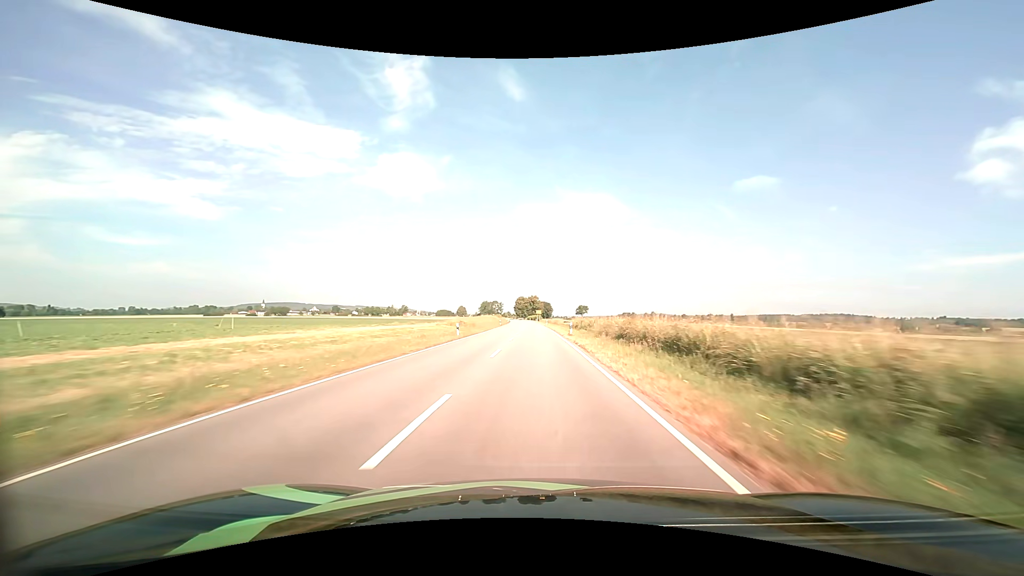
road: tertiary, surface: asphalt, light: Day
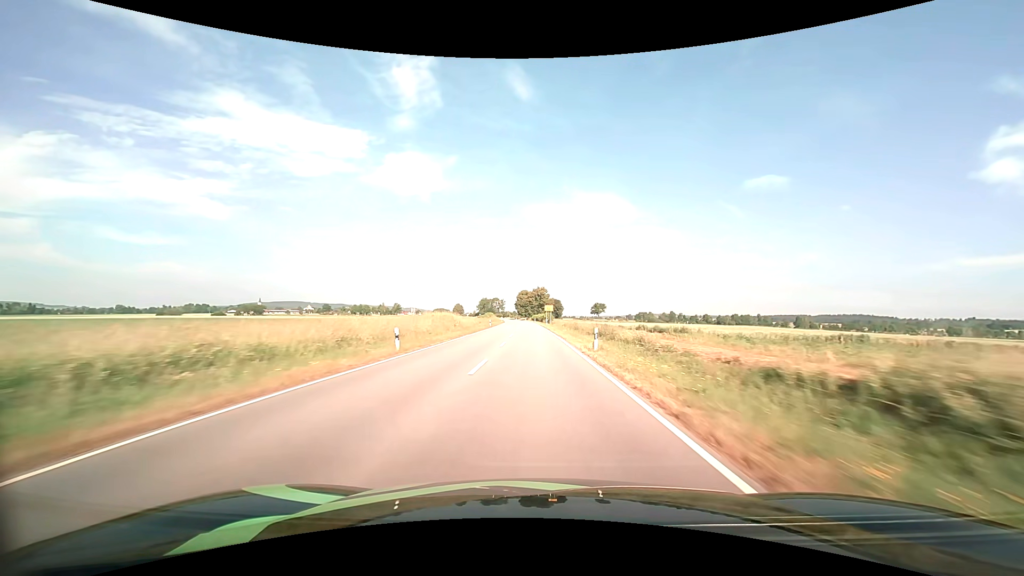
(-0.5, +65.0) m; -1°
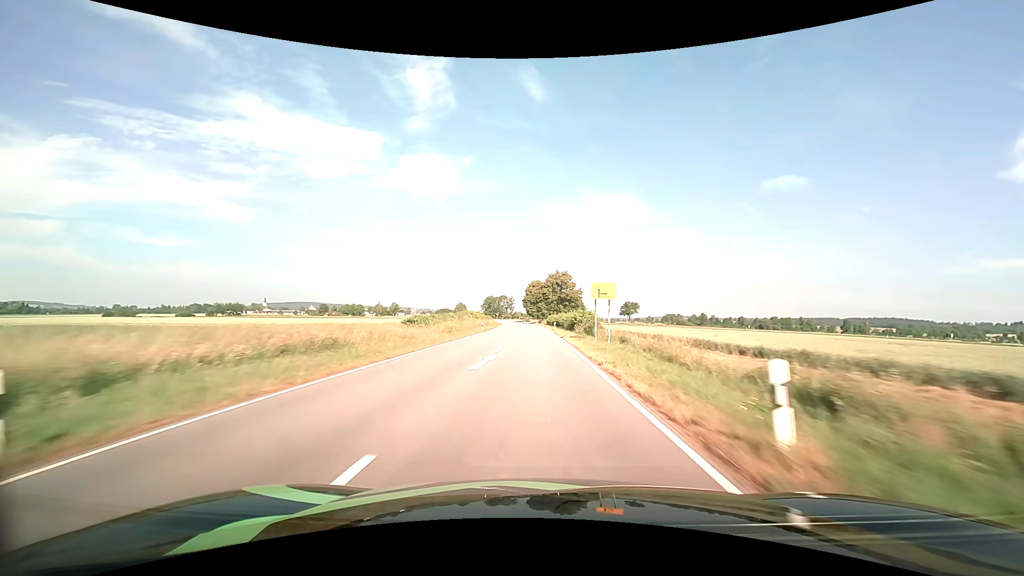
(-1.0, +64.6) m; -2°
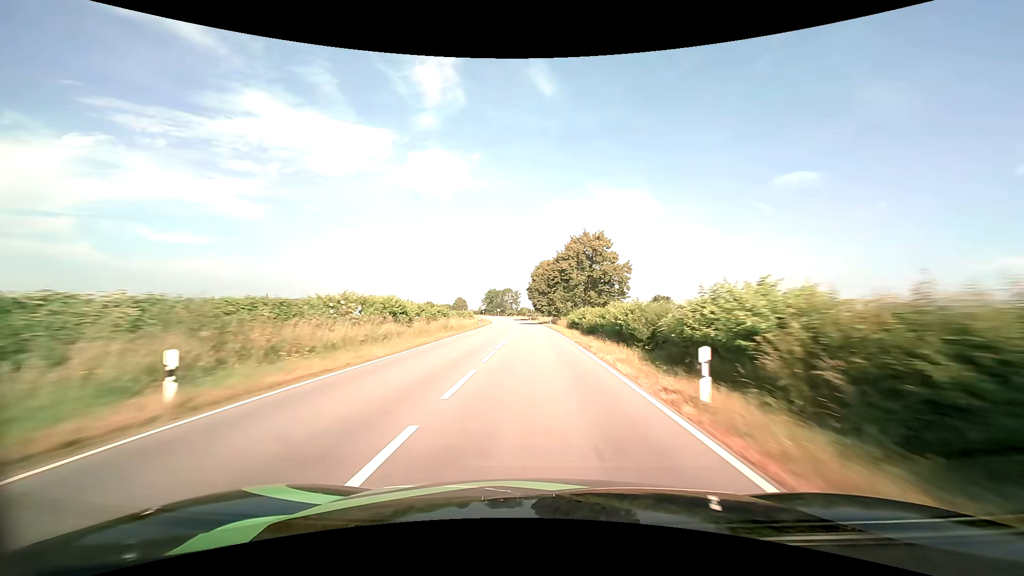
(-0.4, +47.6) m; -1°
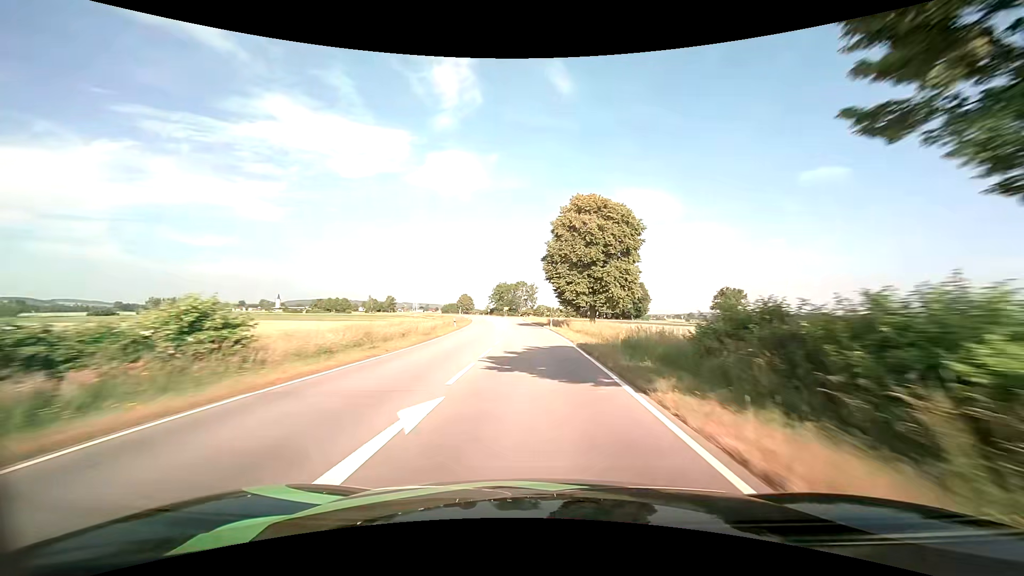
(-0.9, +58.2) m; -2°
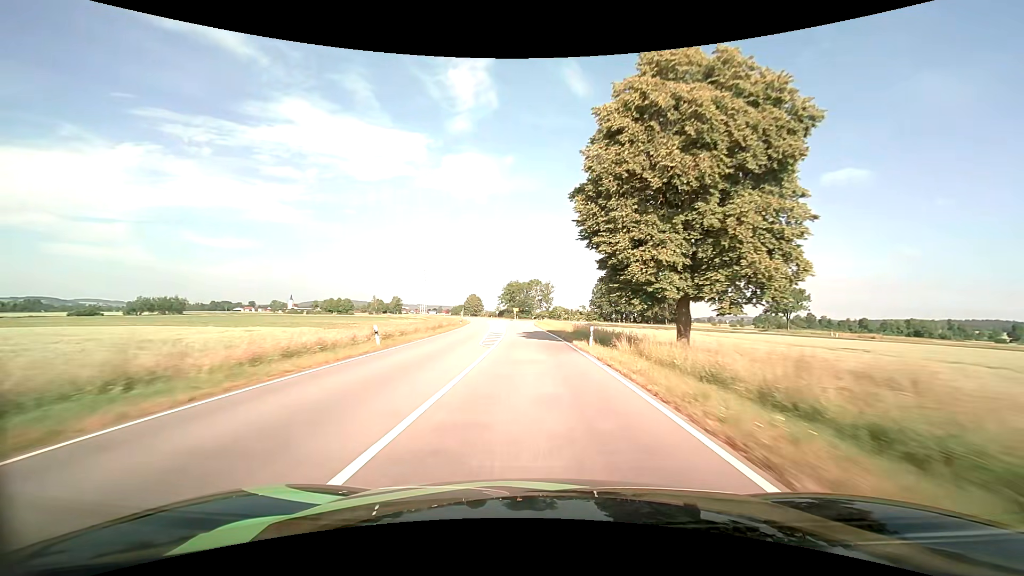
(-0.4, +26.7) m; -2°
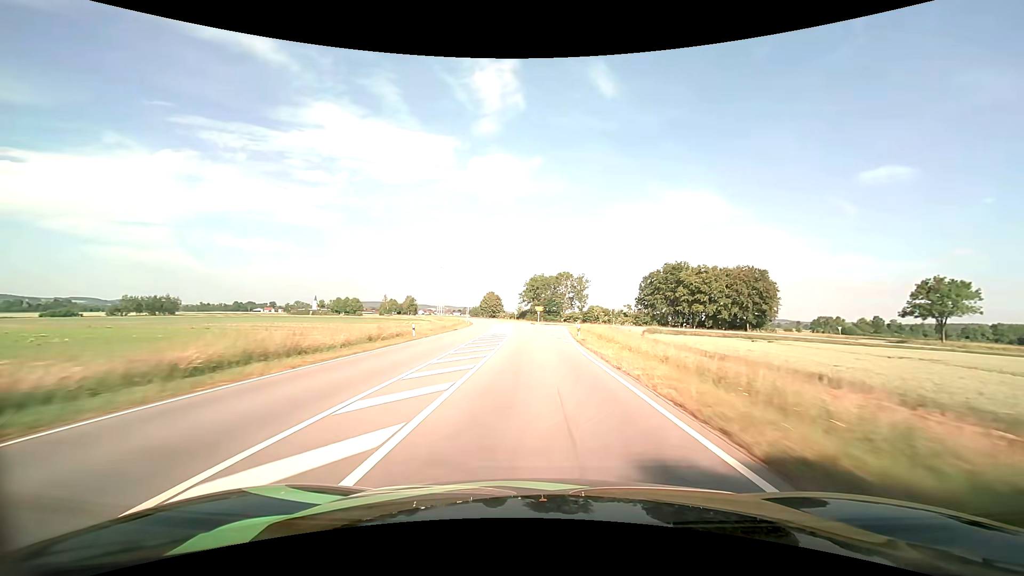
(-1.0, +39.0) m; -3°
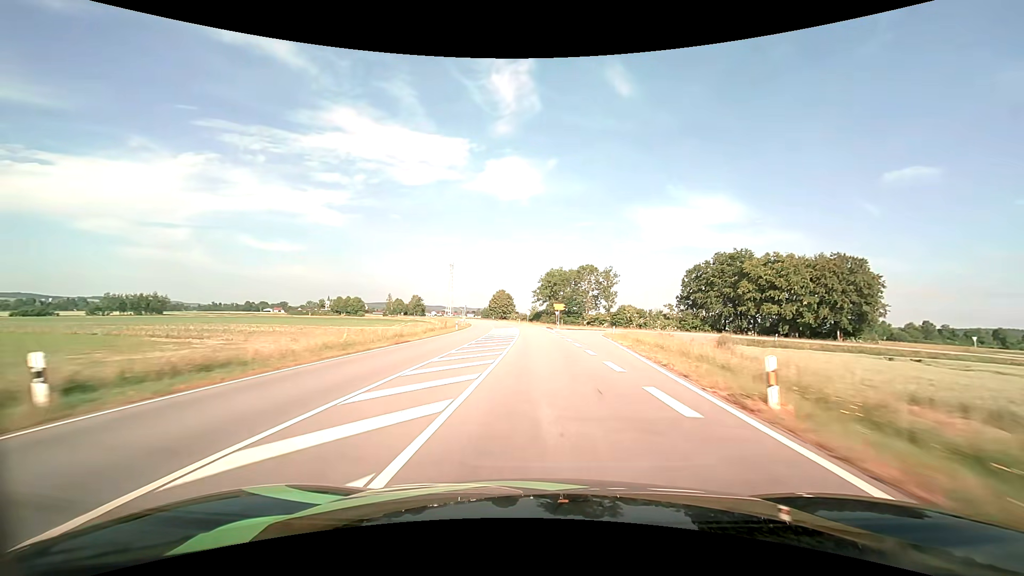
(-0.5, +26.2) m; -2°
(0, +10) (0, +20) (0, +30) (0, +40) (0, +50) (-1, +60) (-1, +70) (-2, +80) (-3, +90) (-5, +100) m
